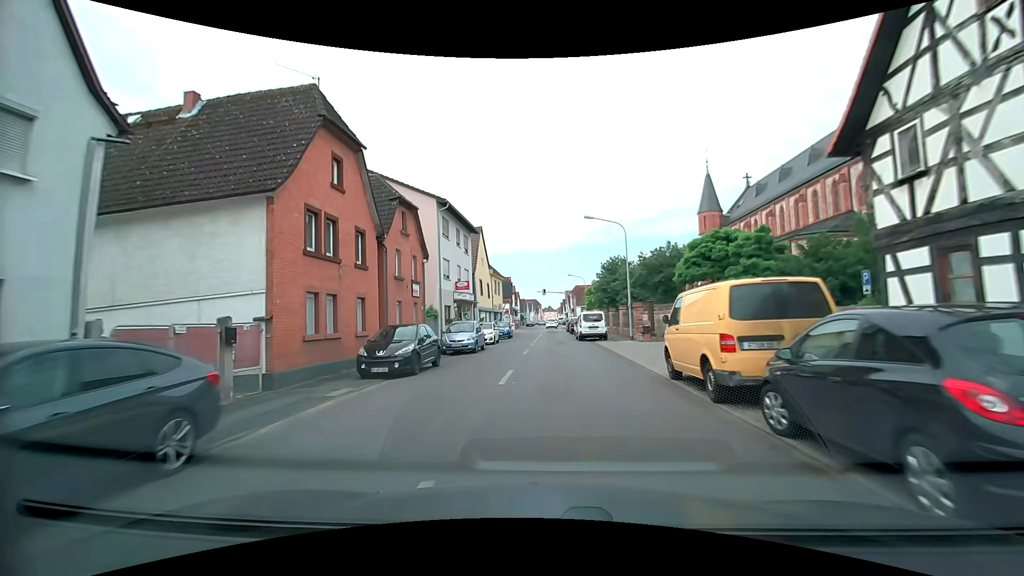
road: tertiary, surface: asphalt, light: Day
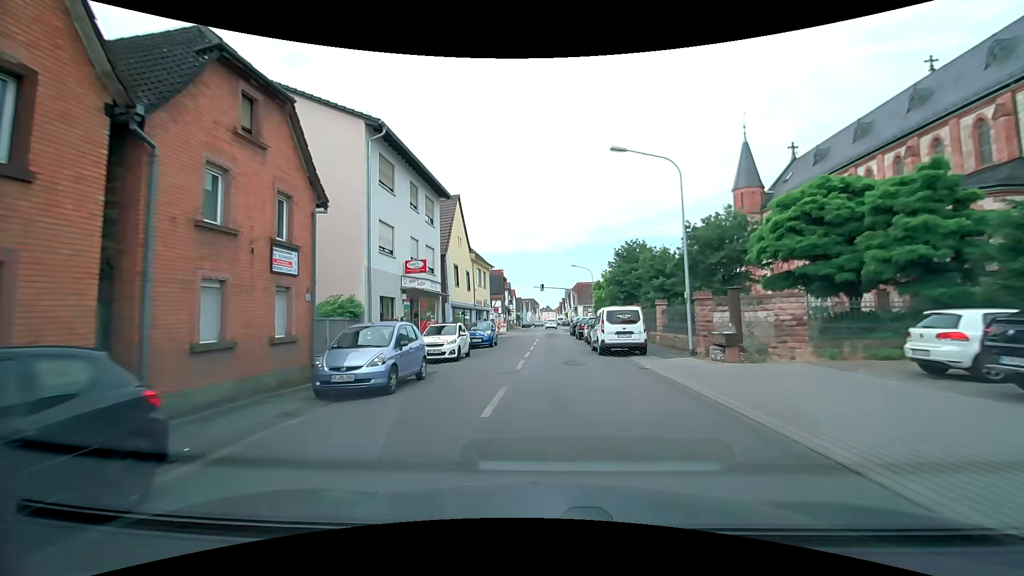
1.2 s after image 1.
(0.0, +12.7) m; 0°
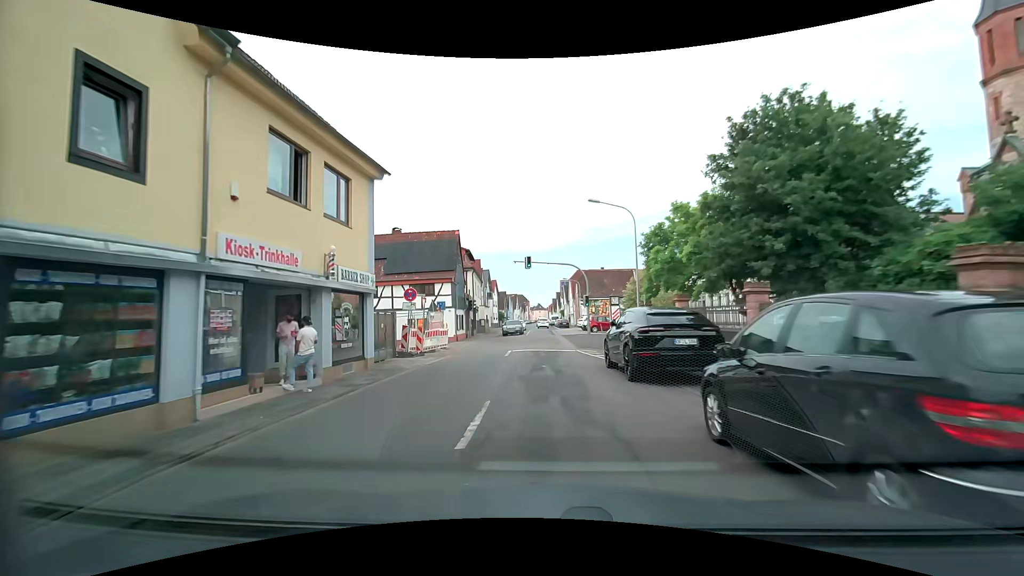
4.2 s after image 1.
(+0.4, +31.6) m; +1°
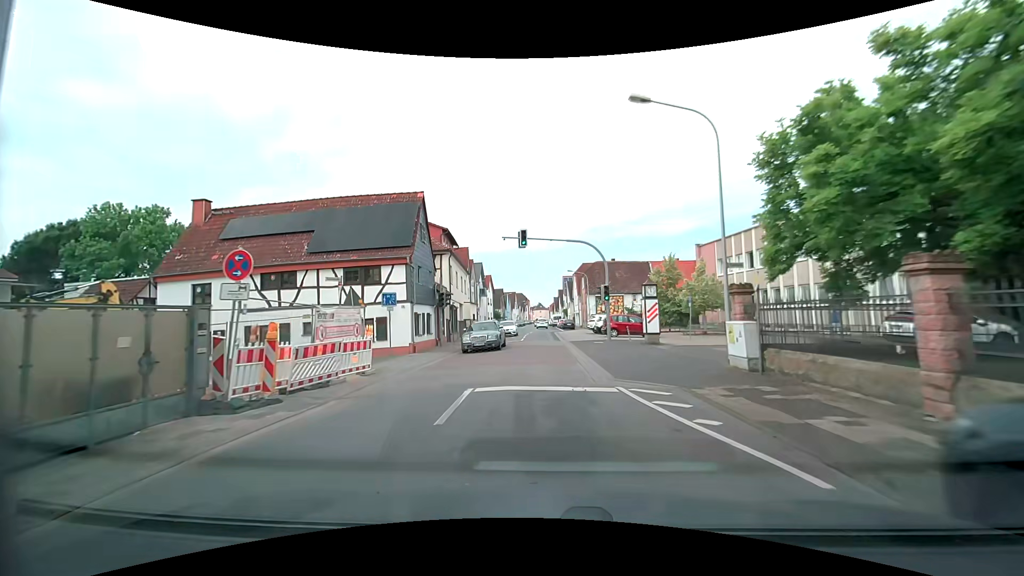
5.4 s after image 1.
(0.0, +12.4) m; +1°
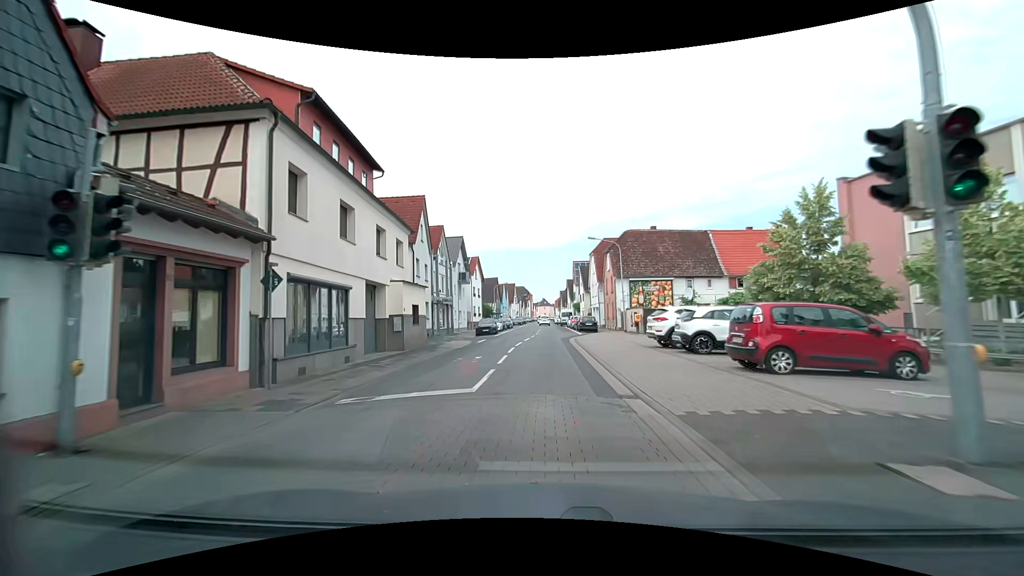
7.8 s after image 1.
(-0.4, +24.5) m; -2°
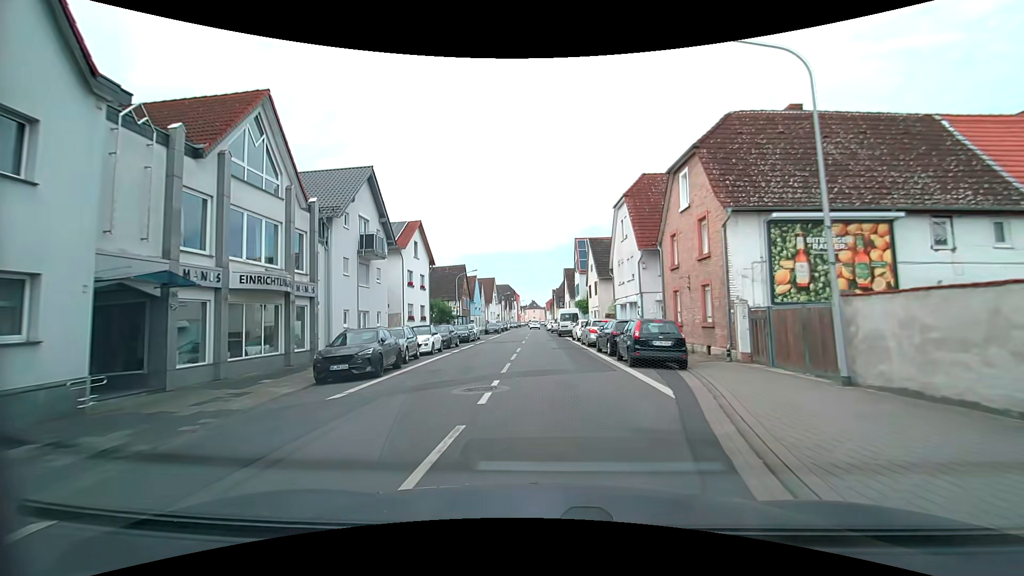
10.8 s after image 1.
(+0.5, +29.7) m; +2°
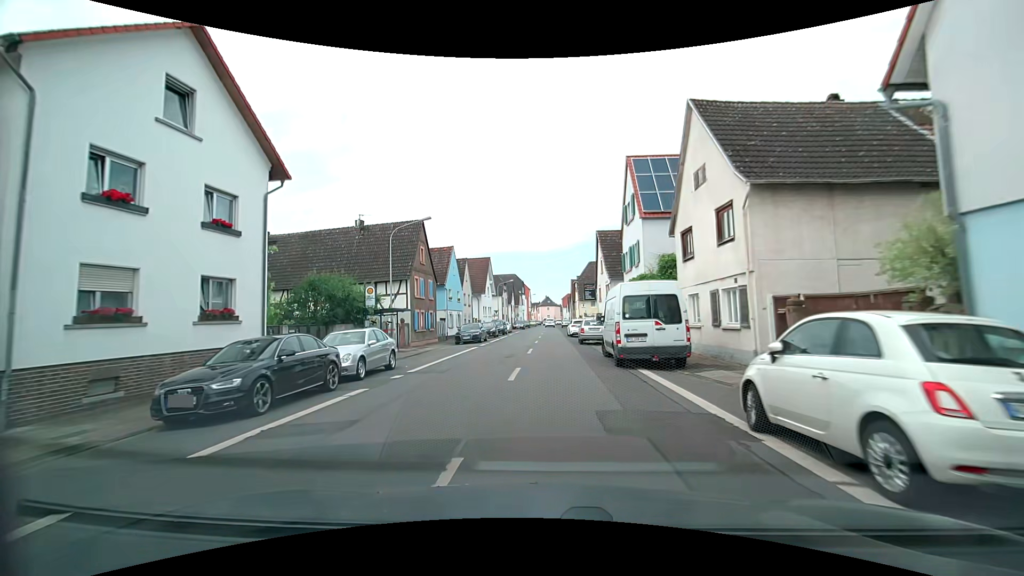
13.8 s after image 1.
(-0.3, +29.7) m; -2°
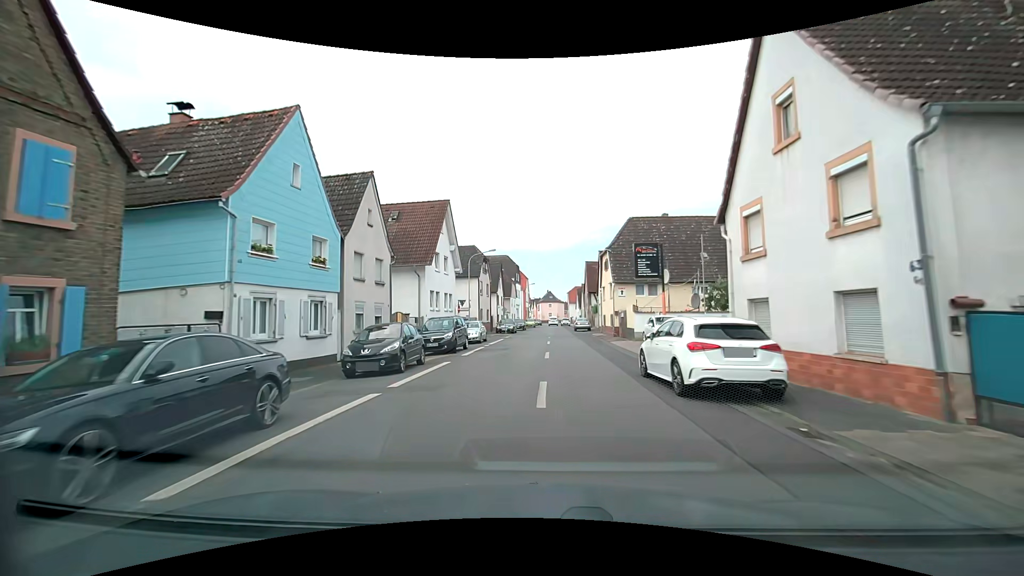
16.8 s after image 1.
(+0.1, +31.4) m; +1°
(0, +10) (0, +20) (0, +30) (0, +40) (+1, +50) (+1, +60) (+1, +70) (+1, +80) (+1, +90) (+1, +100) m
